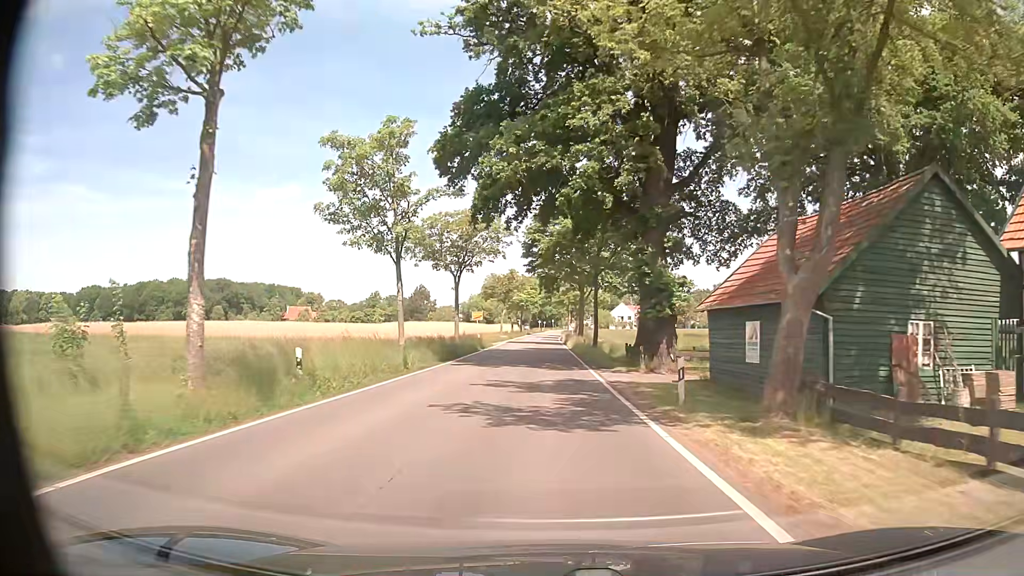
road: tertiary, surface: asphalt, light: Day
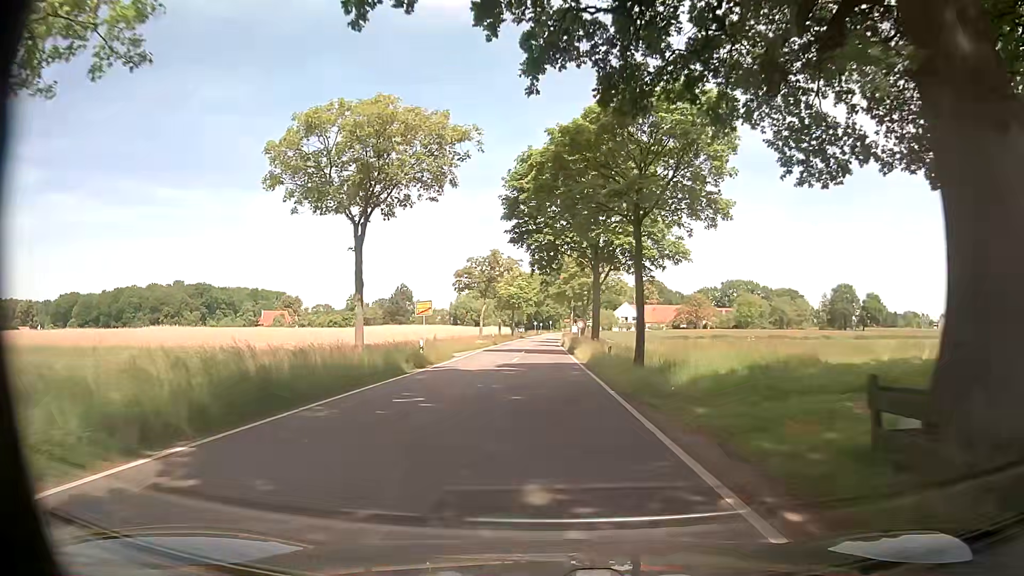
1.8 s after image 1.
(0.0, +23.2) m; 0°
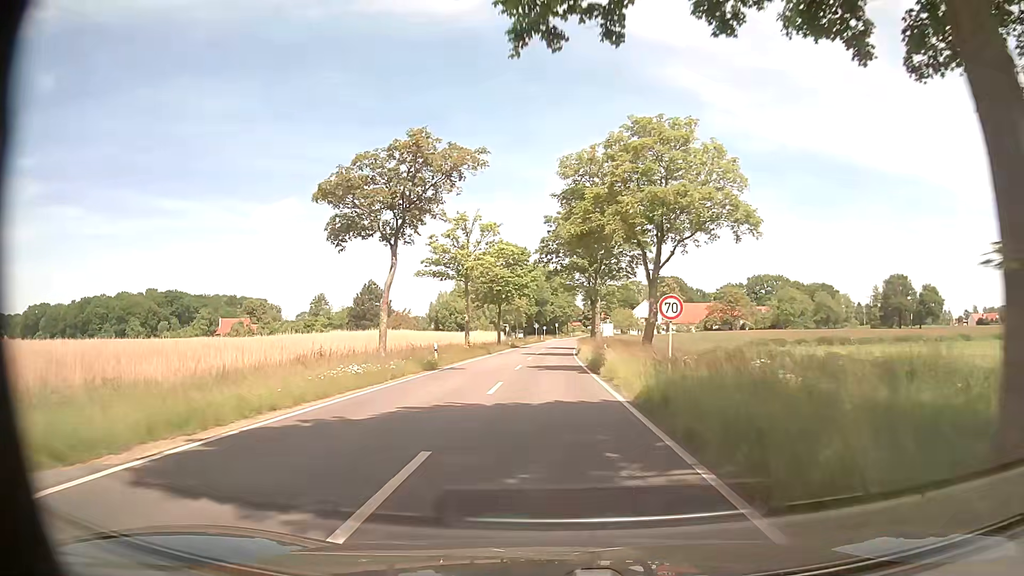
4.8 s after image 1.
(-0.1, +39.1) m; 0°
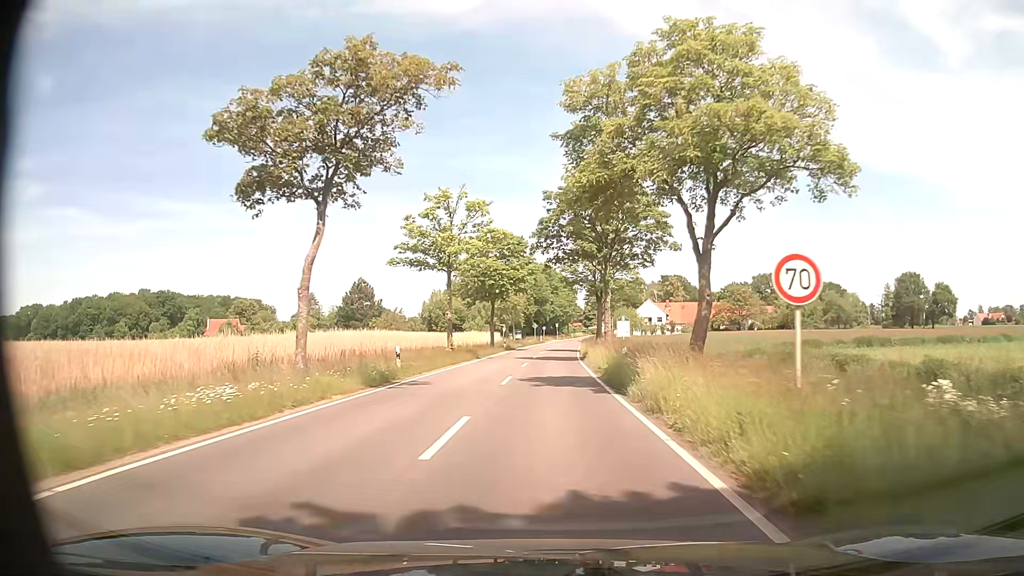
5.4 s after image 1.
(0.0, +8.3) m; 0°
(0, +10) (0, +20) (0, +30) (0, +40) (0, +50) (+1, +60) (+1, +70) (+2, +80) (+3, +90) (+3, +100) m
